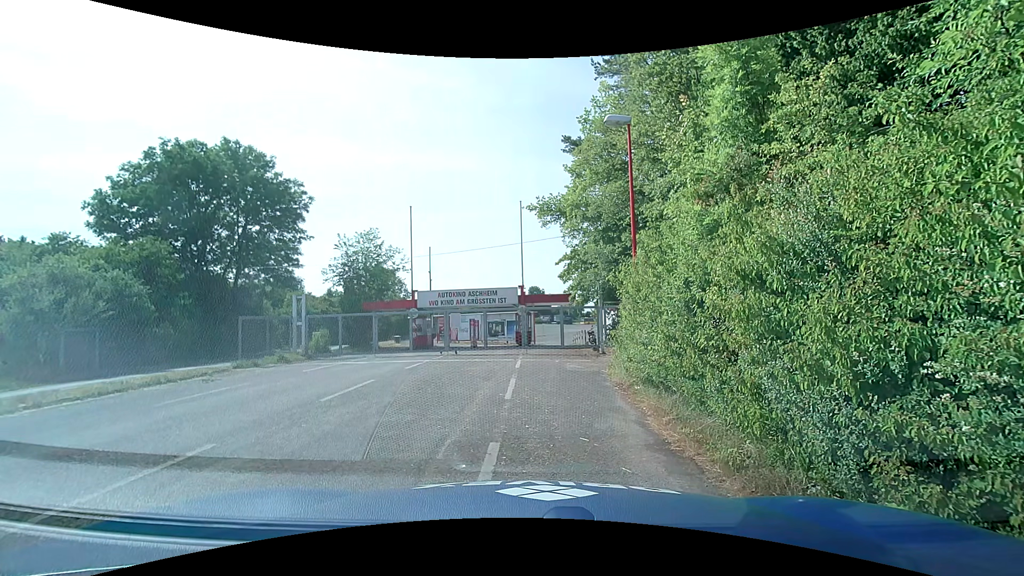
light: Day
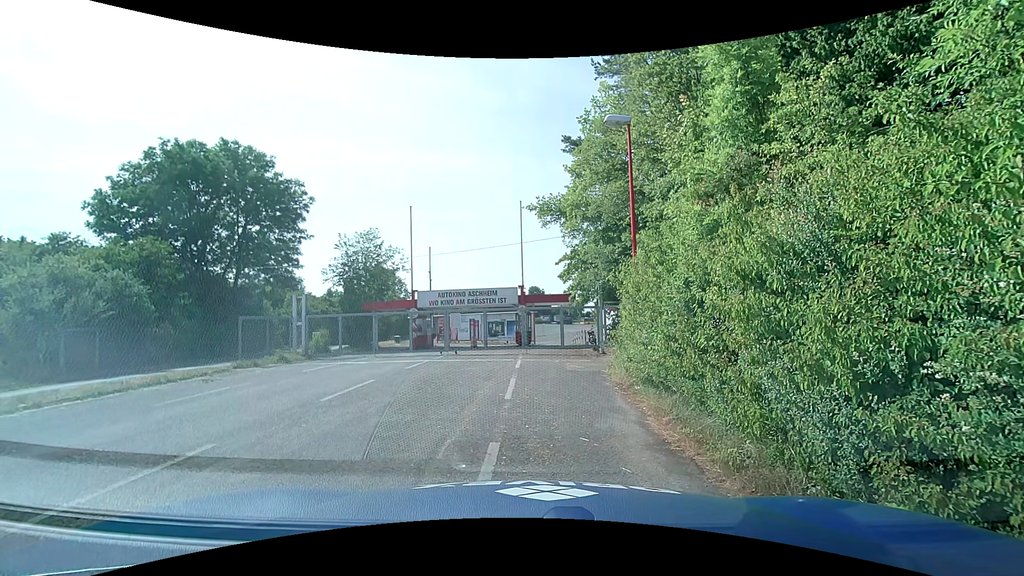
(0.0, 0.0) m; 0°
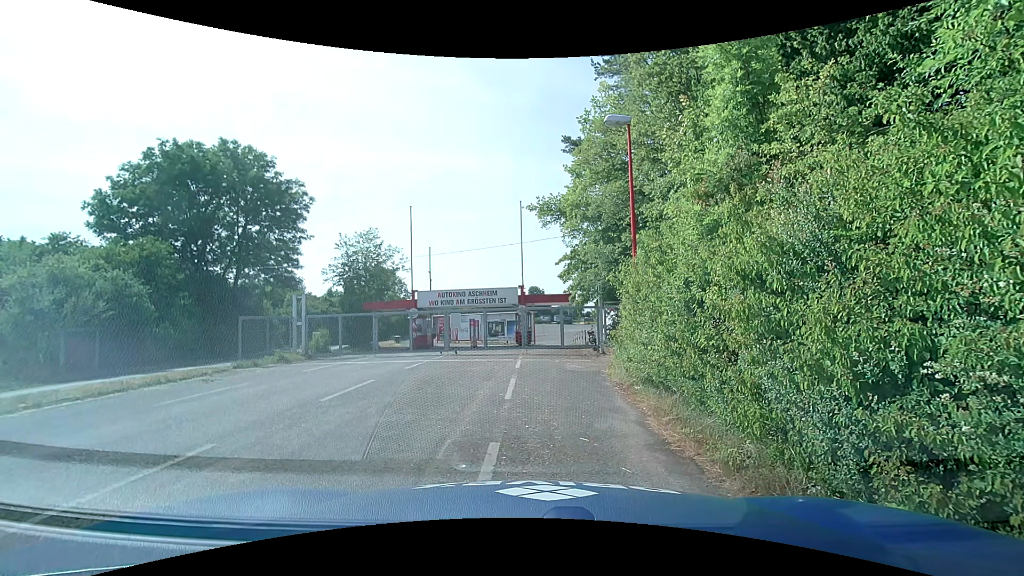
(0.0, 0.0) m; 0°
